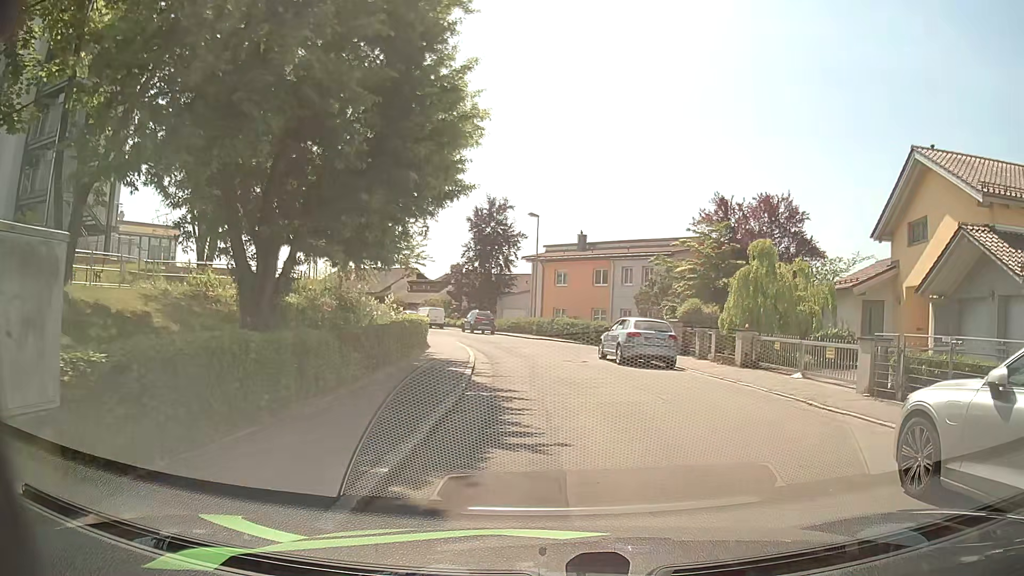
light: Day
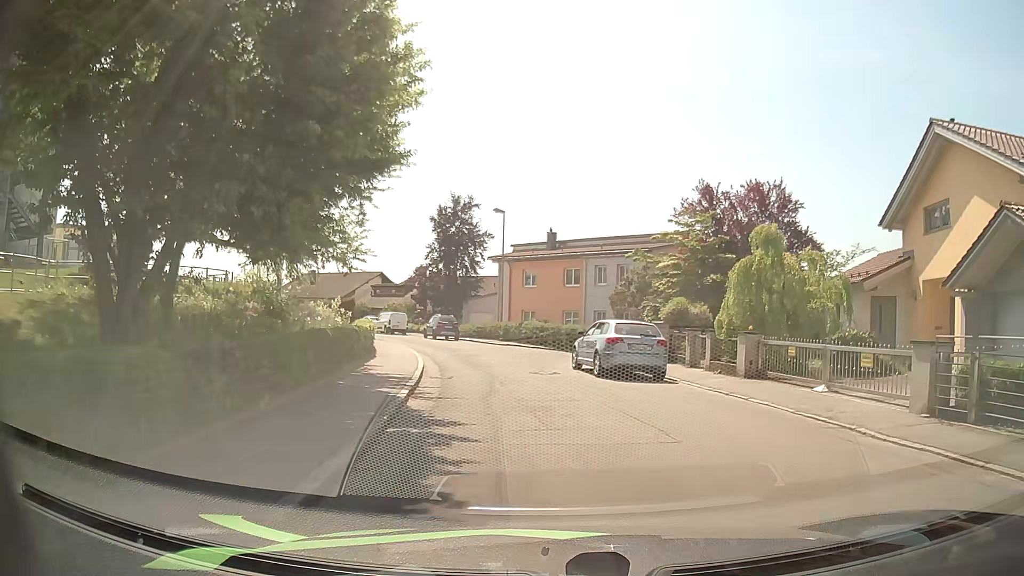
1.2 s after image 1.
(+0.1, +3.4) m; +1°
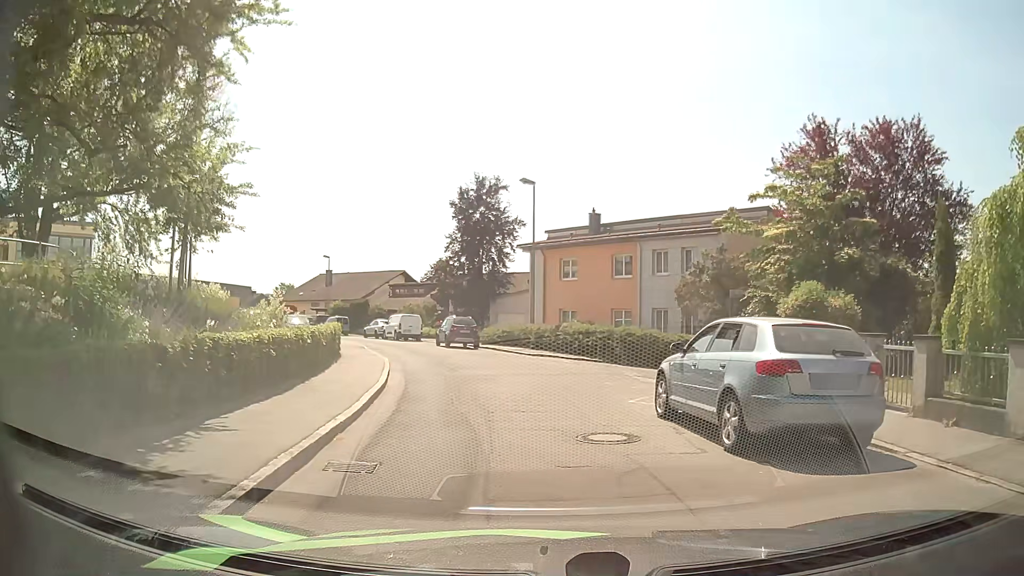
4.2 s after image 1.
(0.0, +9.6) m; -2°
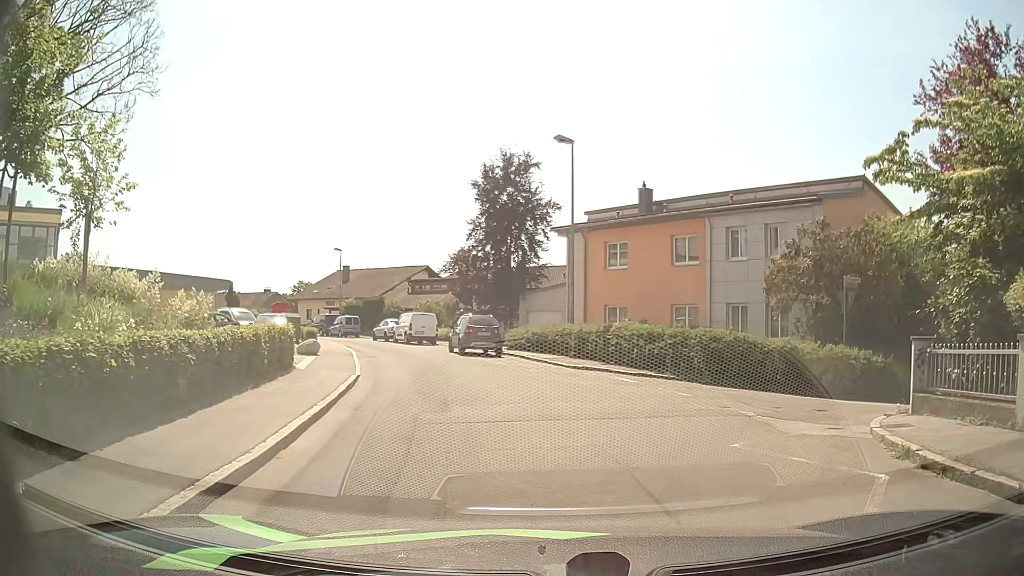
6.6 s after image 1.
(-0.2, +7.6) m; -1°
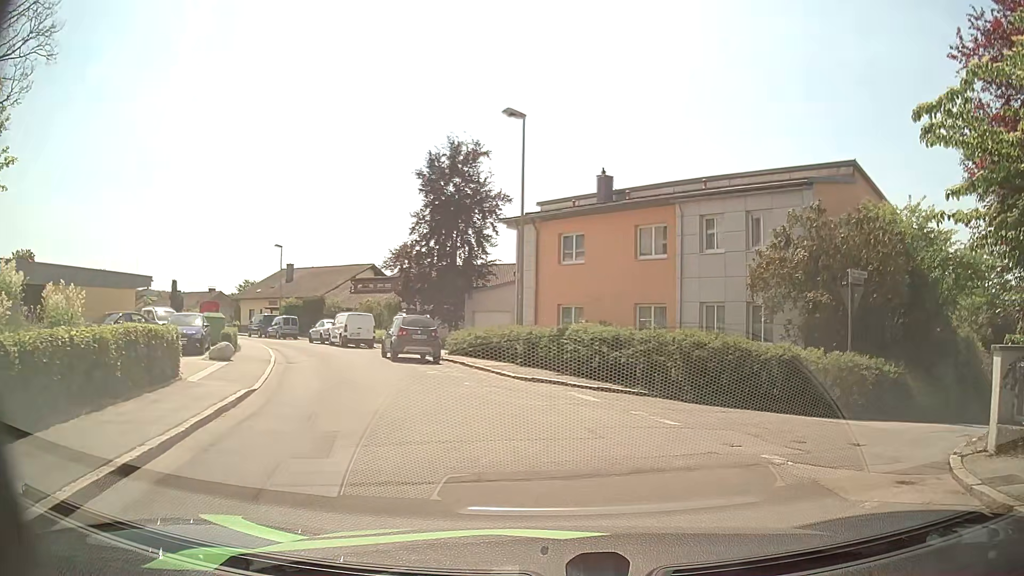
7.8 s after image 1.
(0.0, +3.4) m; +3°
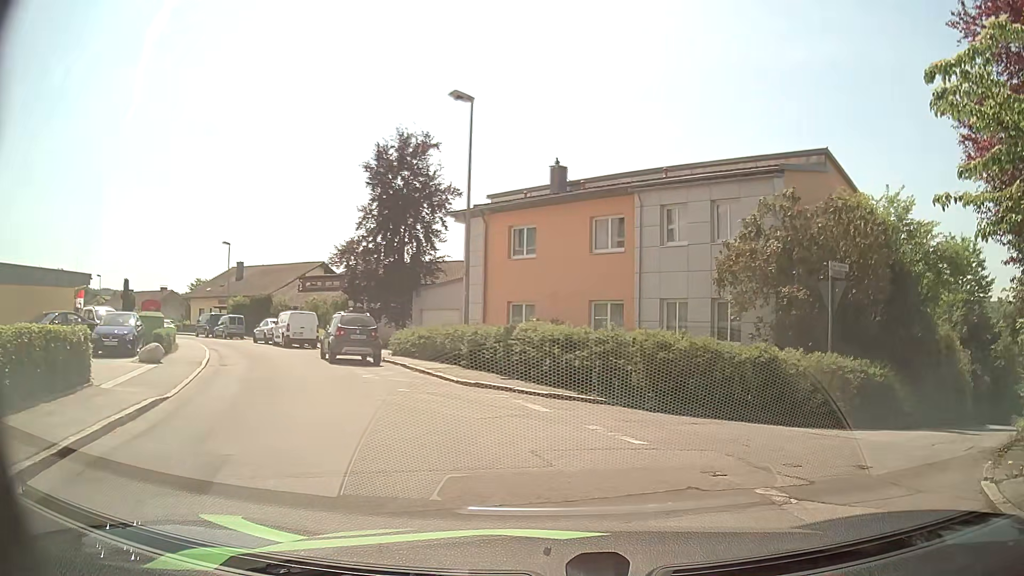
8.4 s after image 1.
(0.0, +1.6) m; +2°
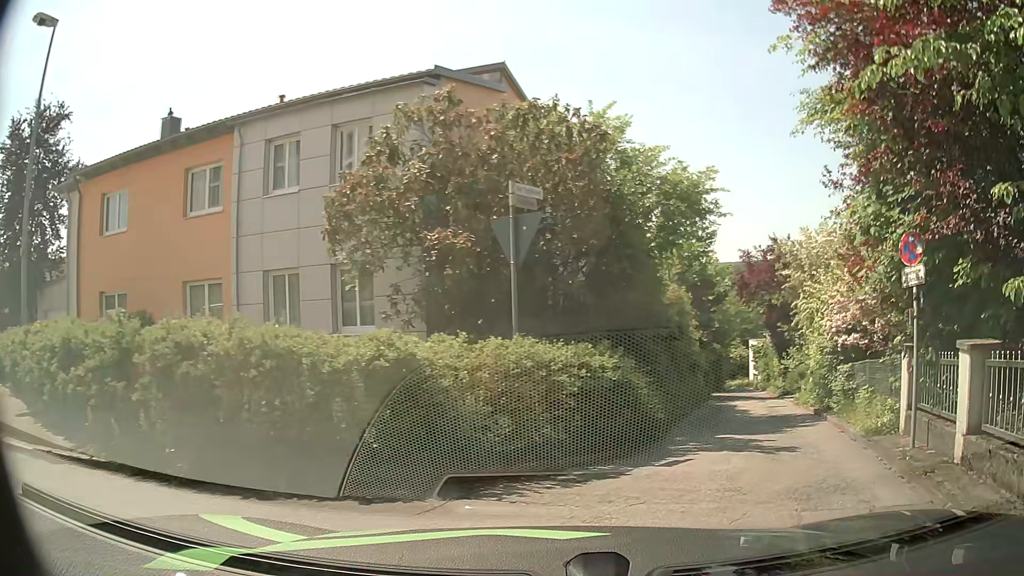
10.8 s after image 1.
(+1.5, +5.9) m; +33°
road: residential
